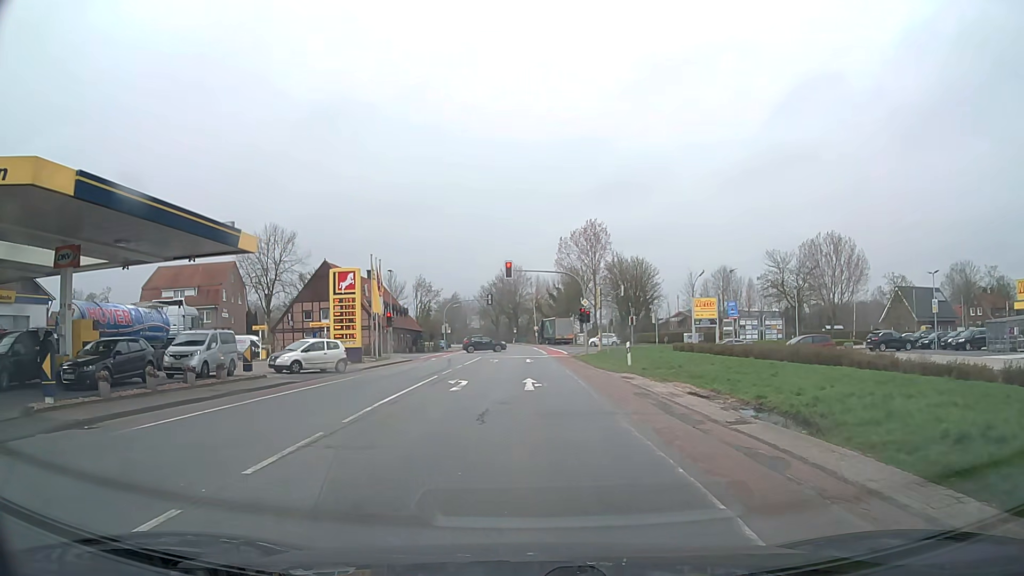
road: secondary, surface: asphalt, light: Day
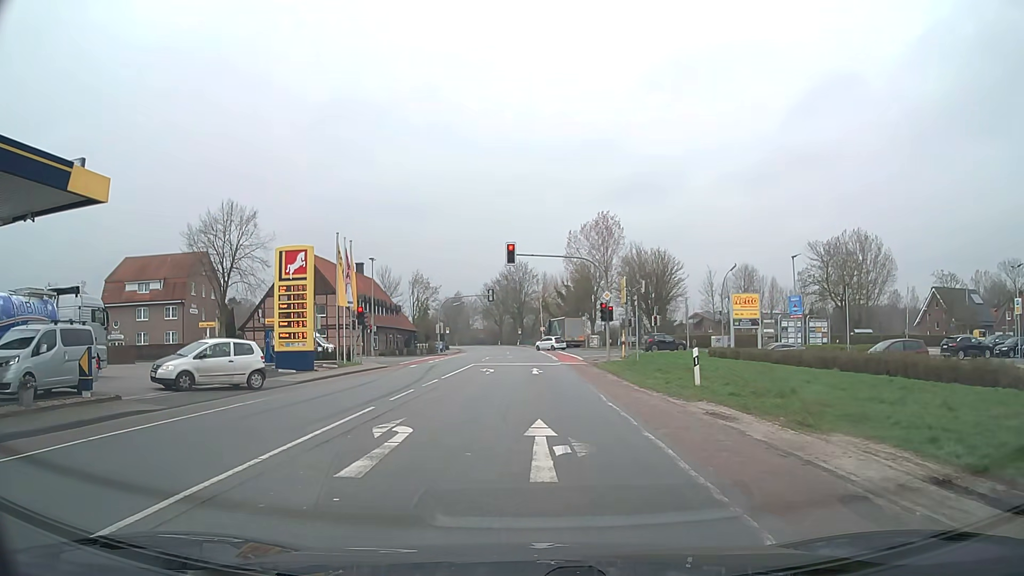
(0.0, +10.6) m; 0°
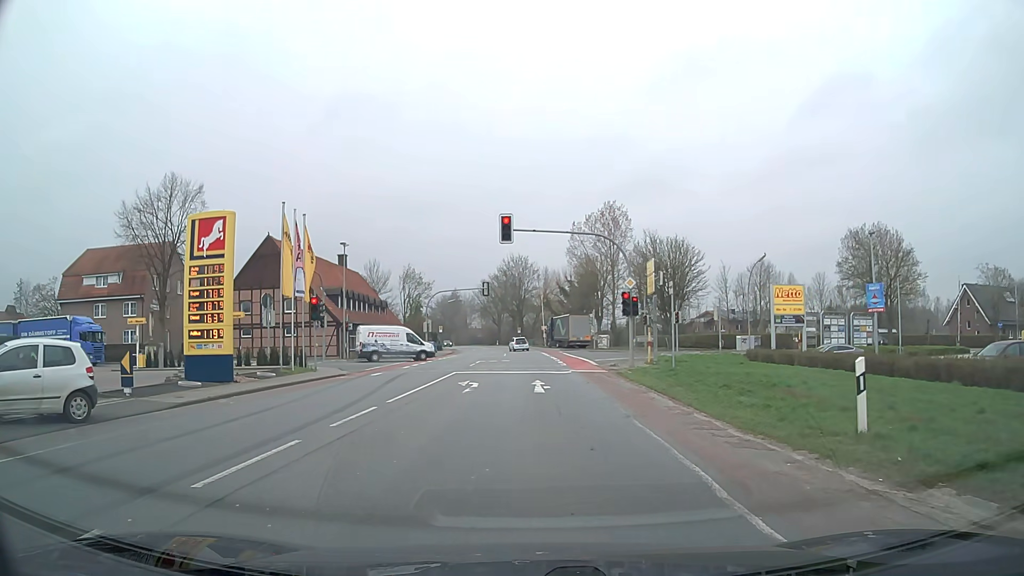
(0.0, +9.2) m; 0°
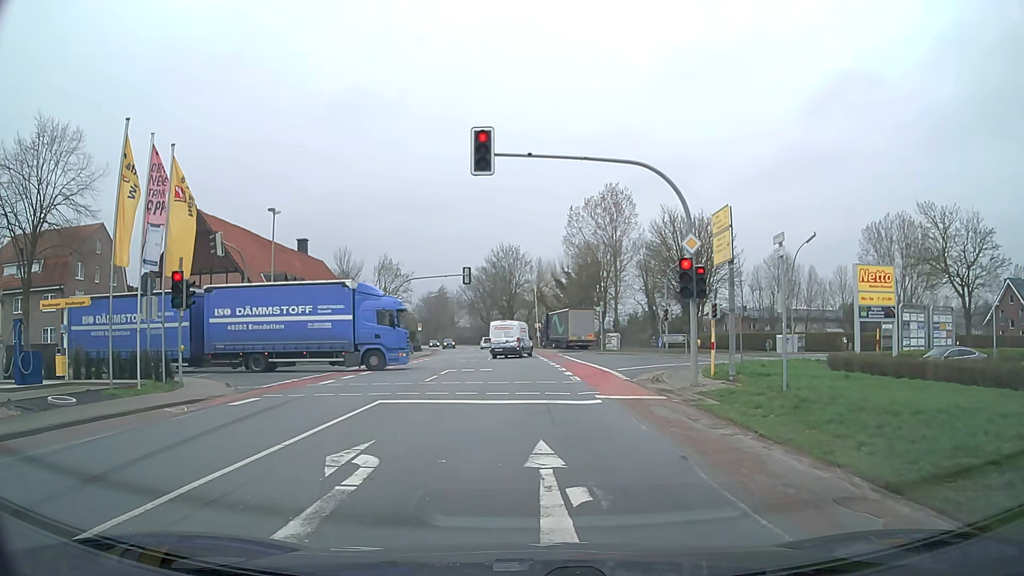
(0.0, +13.0) m; +1°
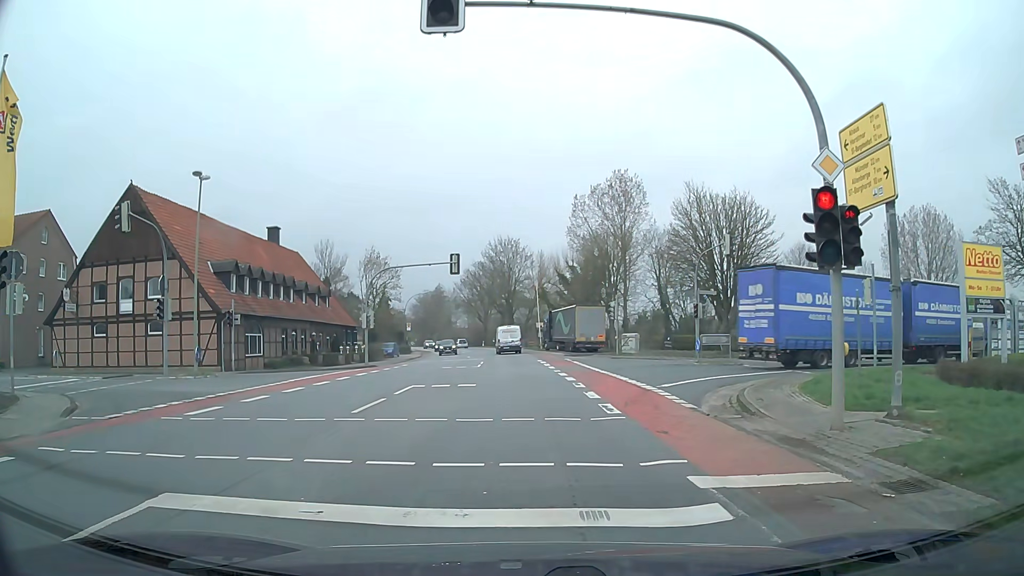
(0.0, +8.9) m; 0°
(0, +10) (0, +20) (0, +30) (-1, +40) (-1, +50) (-2, +60) (-3, +70) (-5, +80) (-6, +90) (-8, +100) m
